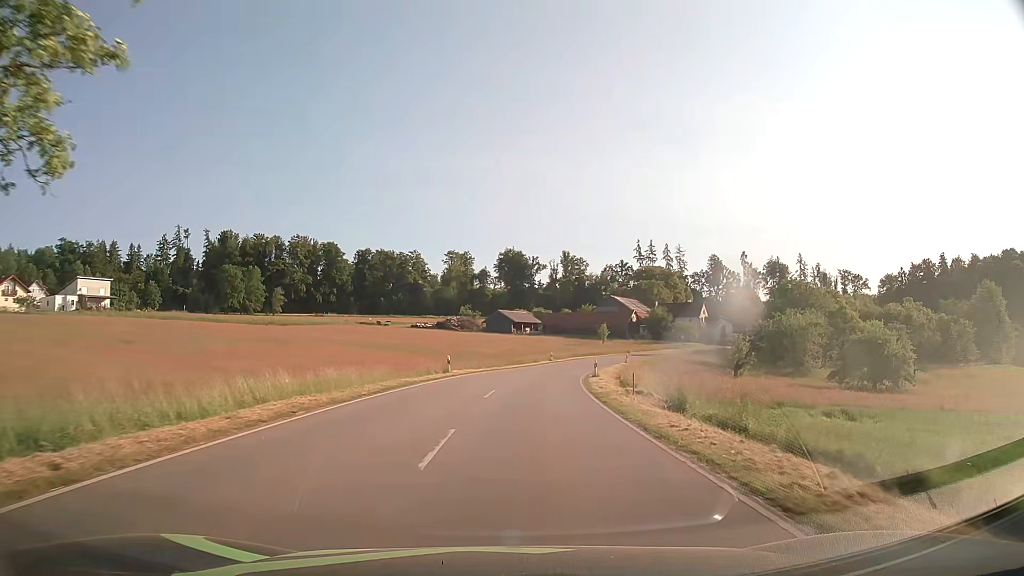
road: tertiary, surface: asphalt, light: Day
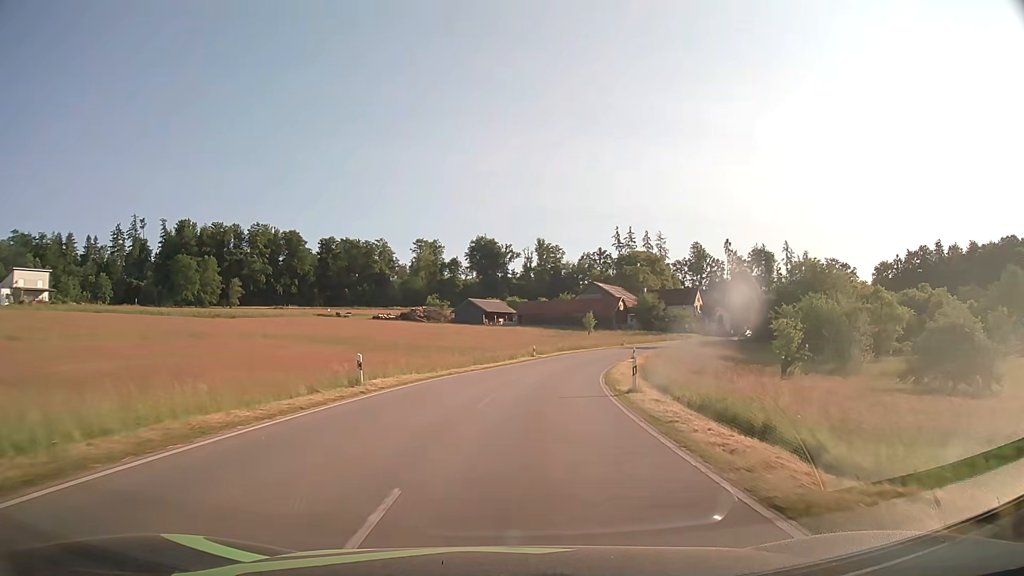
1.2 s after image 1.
(+0.3, +17.2) m; +2°
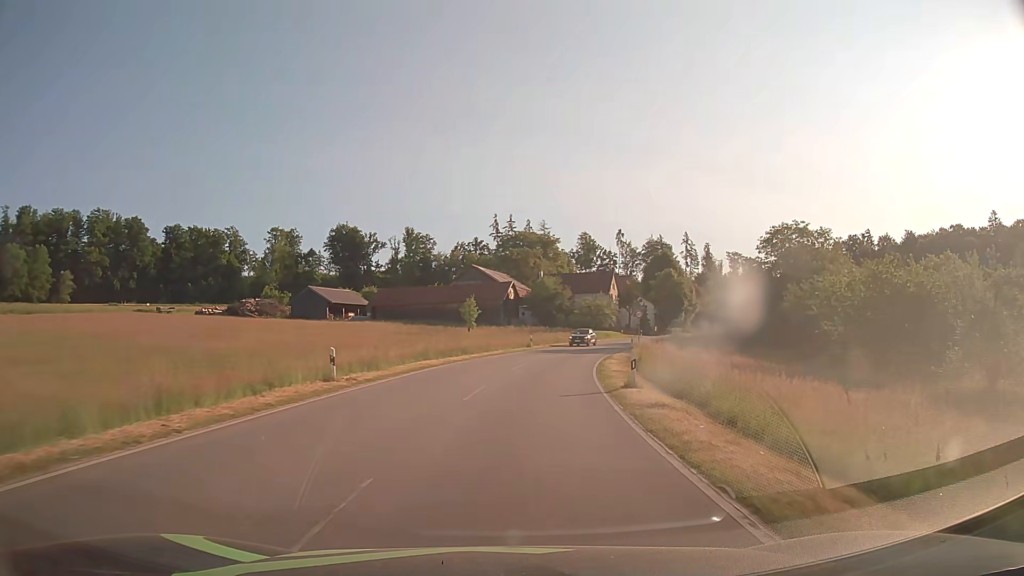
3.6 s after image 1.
(+3.1, +35.8) m; +11°
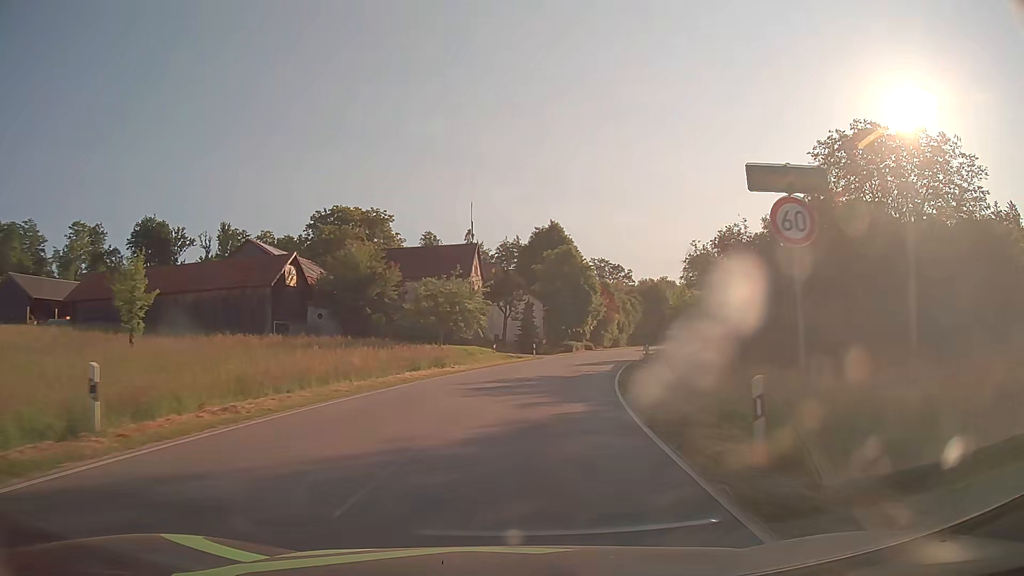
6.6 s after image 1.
(+4.9, +44.9) m; +13°
(0, +10) (+1, +20) (+3, +30) (+5, +40) (+7, +49) (+10, +59) (+13, +69) (+16, +78) (+19, +88) (+22, +97) m
